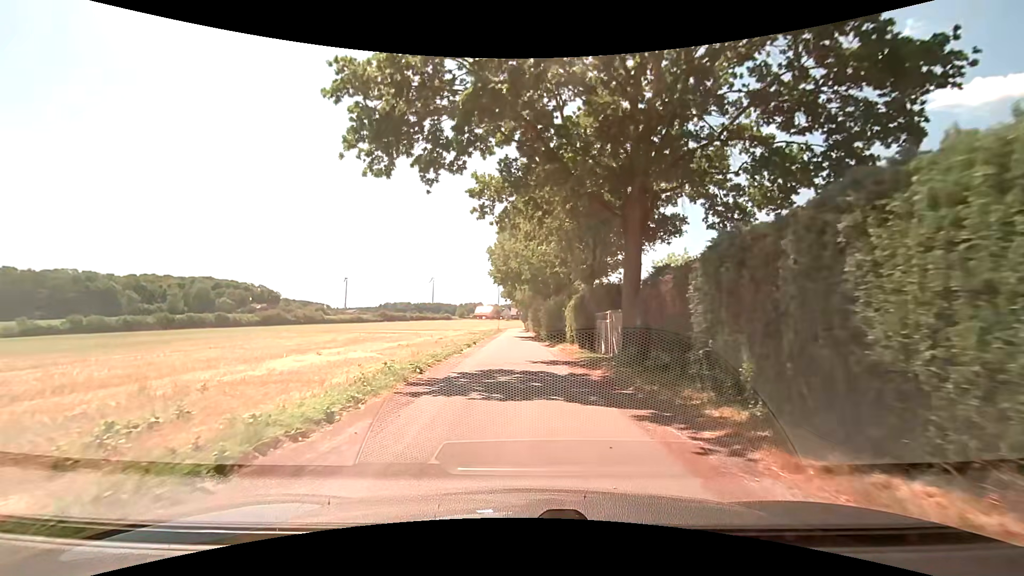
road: residential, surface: asphalt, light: Day
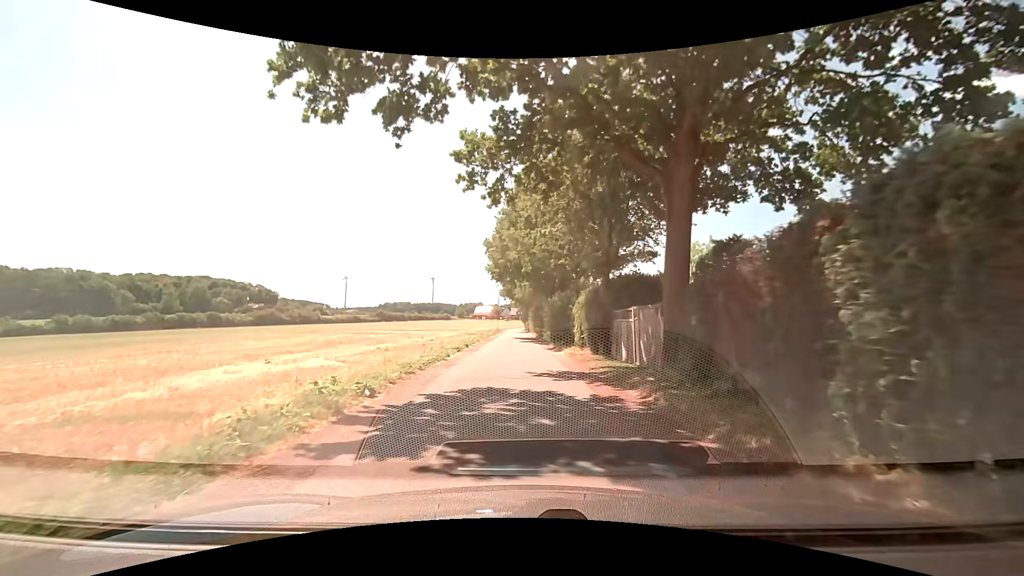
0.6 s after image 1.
(0.0, +4.5) m; 0°
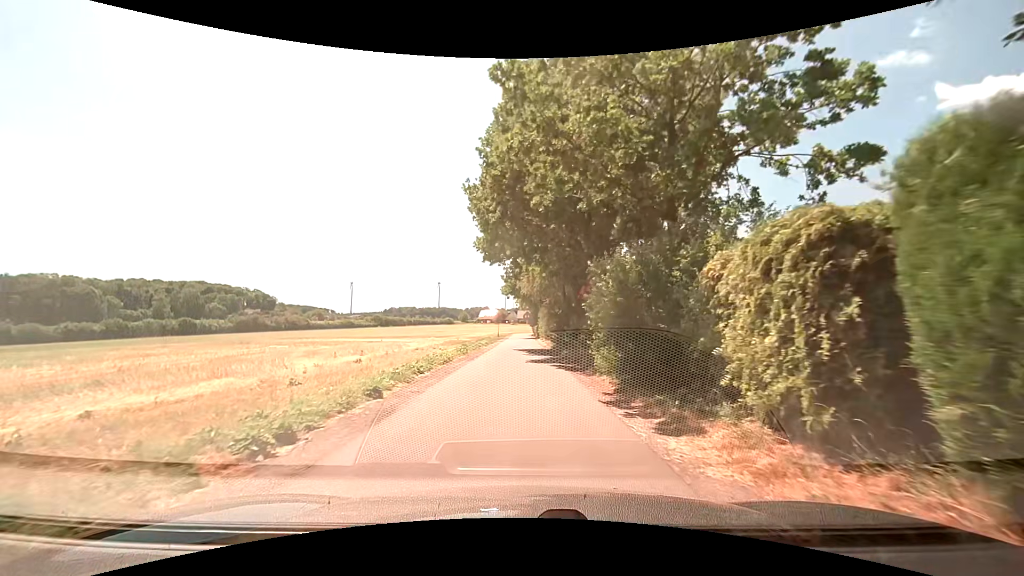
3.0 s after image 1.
(0.0, +18.1) m; 0°
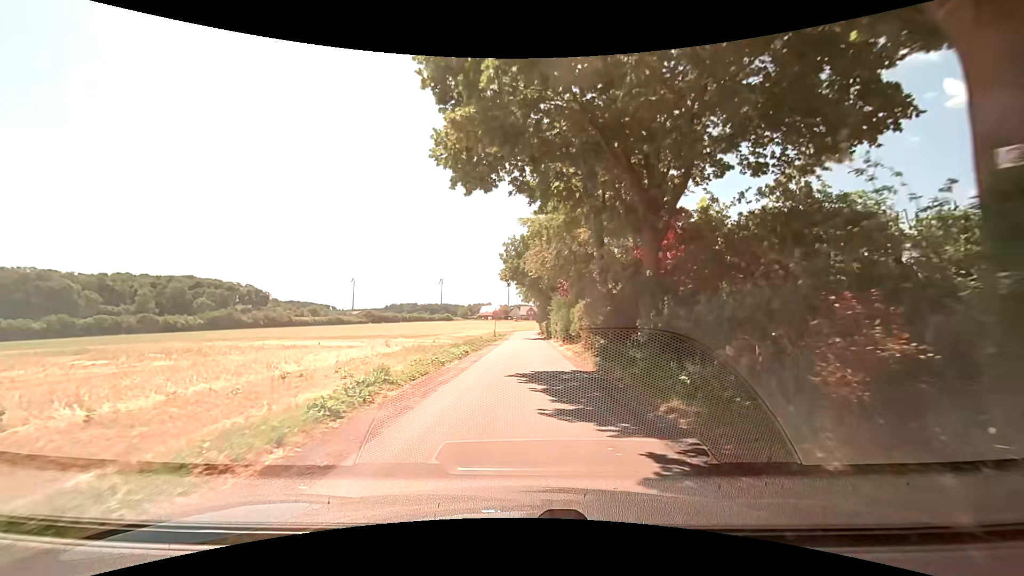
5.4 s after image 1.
(-0.5, +18.1) m; -2°
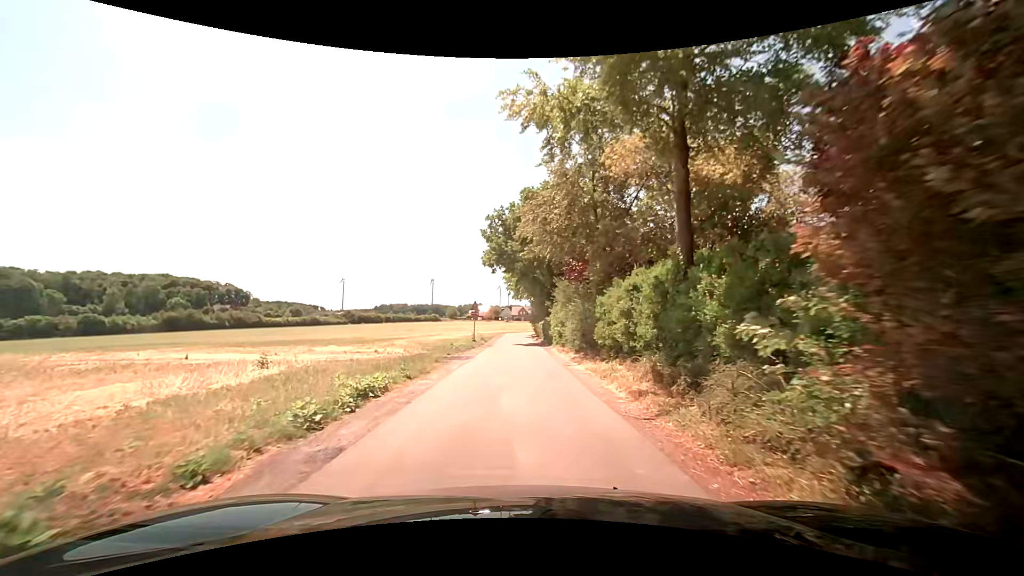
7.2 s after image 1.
(+0.3, +13.7) m; +2°
(0, +10) (0, +20) (0, +30) (0, +40) (-1, +50) (-1, +60) (-1, +70) (0, +80) (+1, +90) (+3, +100) m
